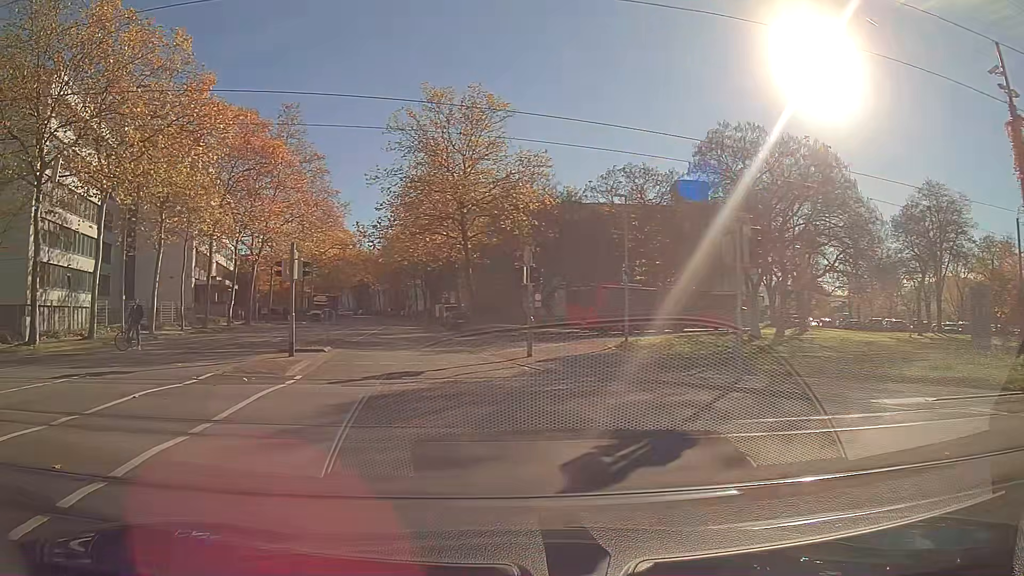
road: residential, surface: asphalt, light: Day
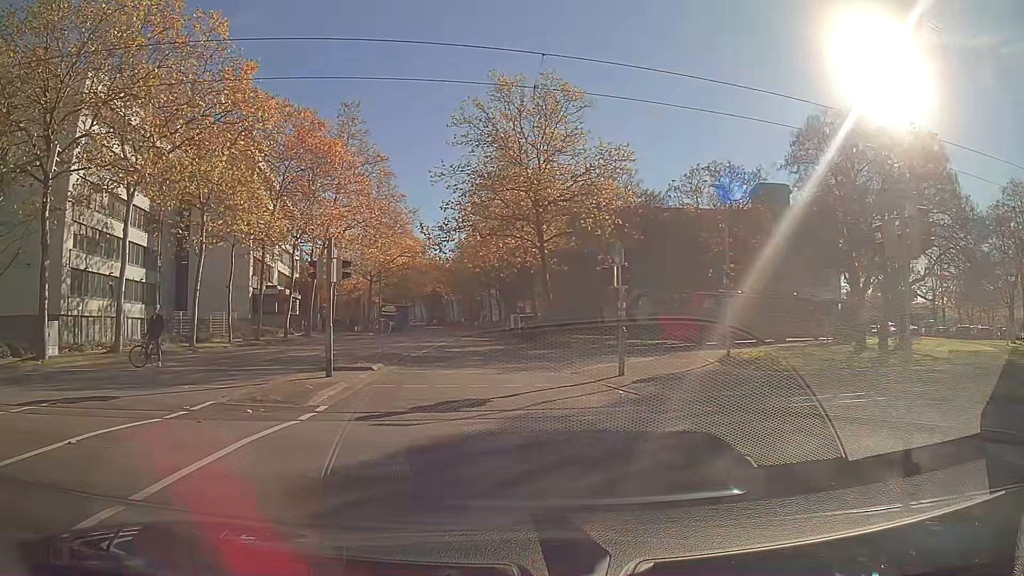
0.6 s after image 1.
(-0.2, +3.7) m; -5°
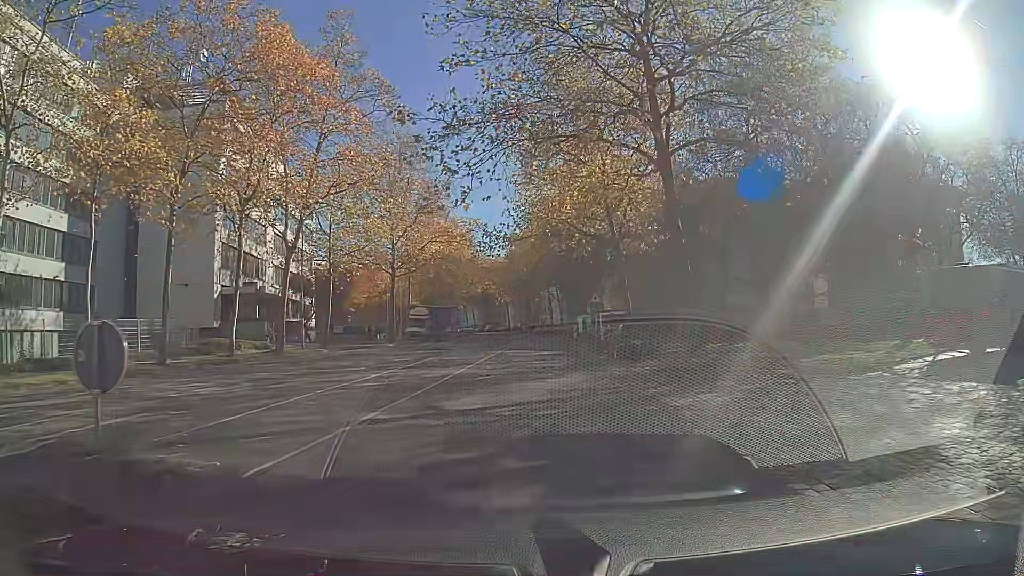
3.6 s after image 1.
(-0.7, +19.5) m; -2°
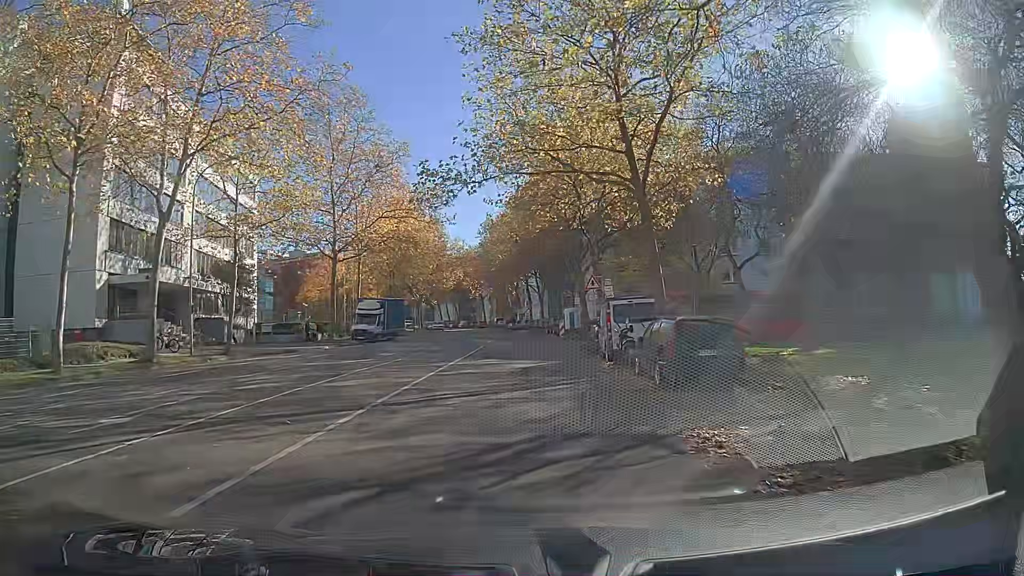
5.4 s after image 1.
(+0.2, +12.2) m; +2°
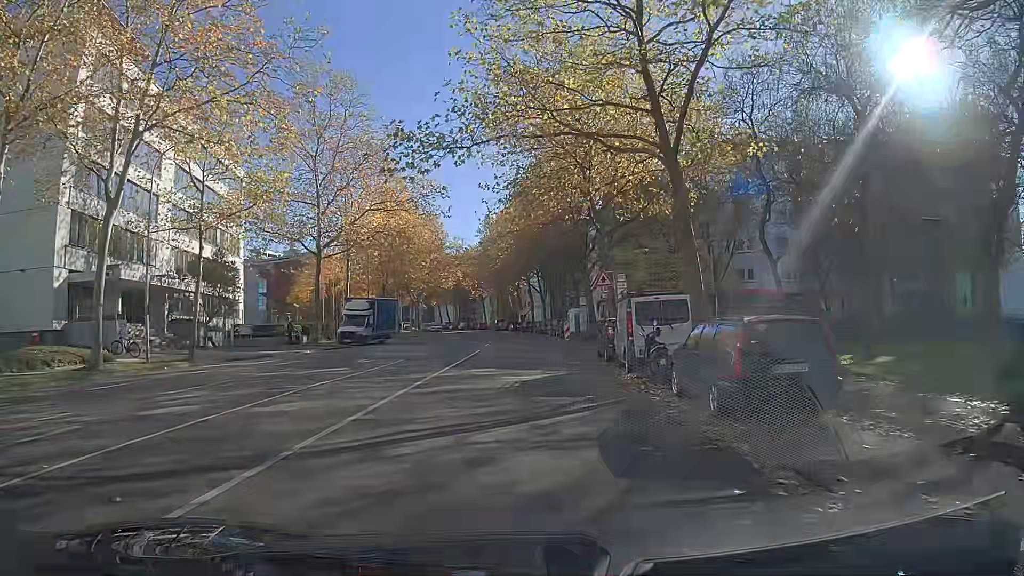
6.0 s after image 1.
(0.0, +4.1) m; 0°
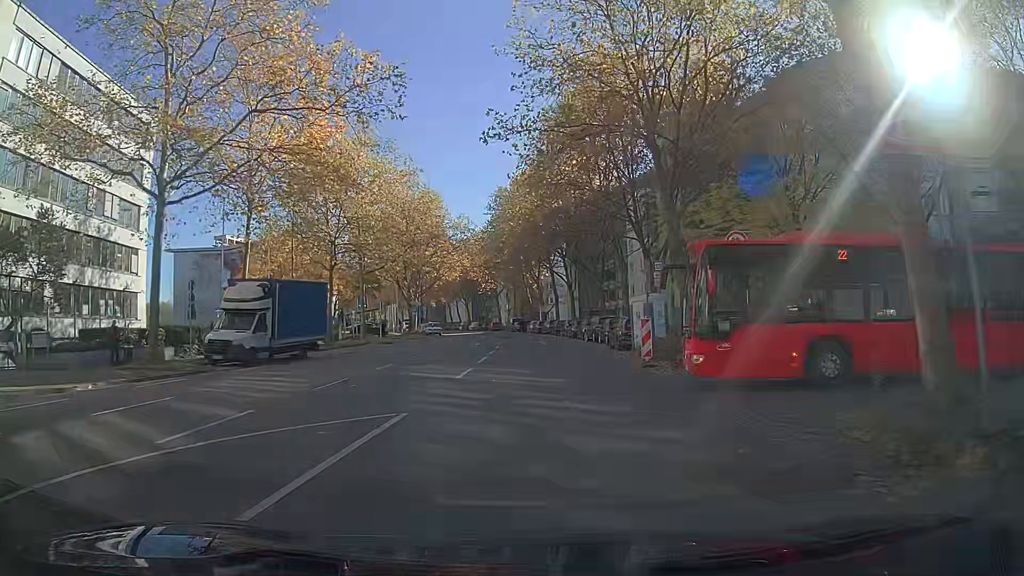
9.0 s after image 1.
(-0.4, +22.5) m; -2°
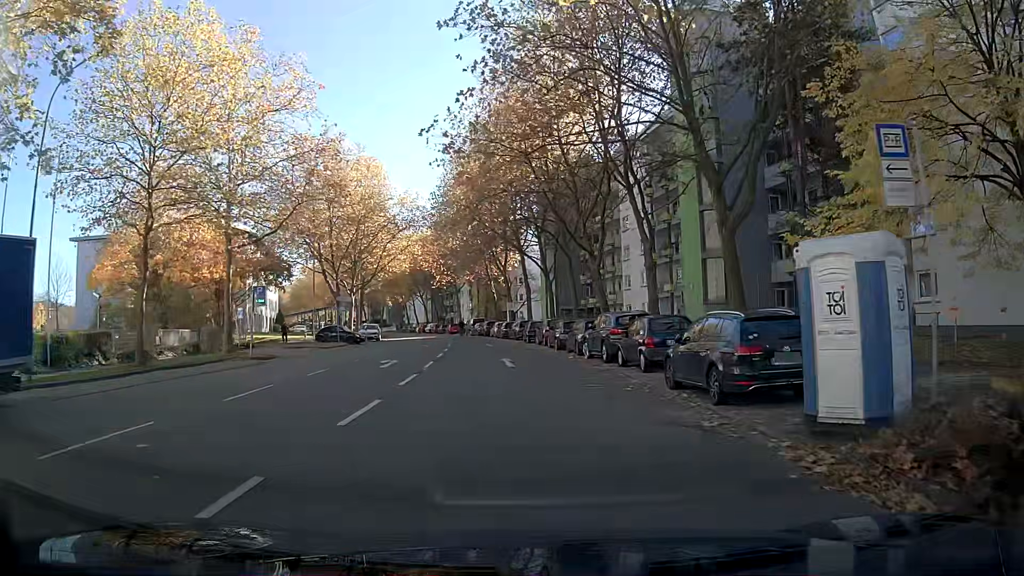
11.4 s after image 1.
(+0.3, +18.8) m; +2°
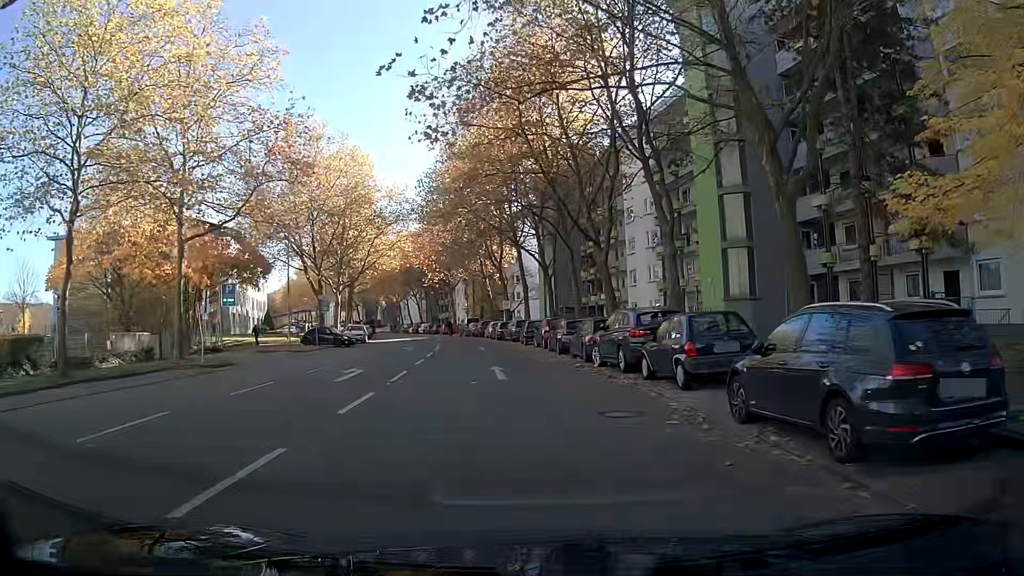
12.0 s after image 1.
(0.0, +4.6) m; -1°
(0, +10) (0, +20) (-1, +30) (-2, +40) (-4, +50) (-6, +60) (-8, +69) (-10, +79) (-13, +89) (-15, +99) m
